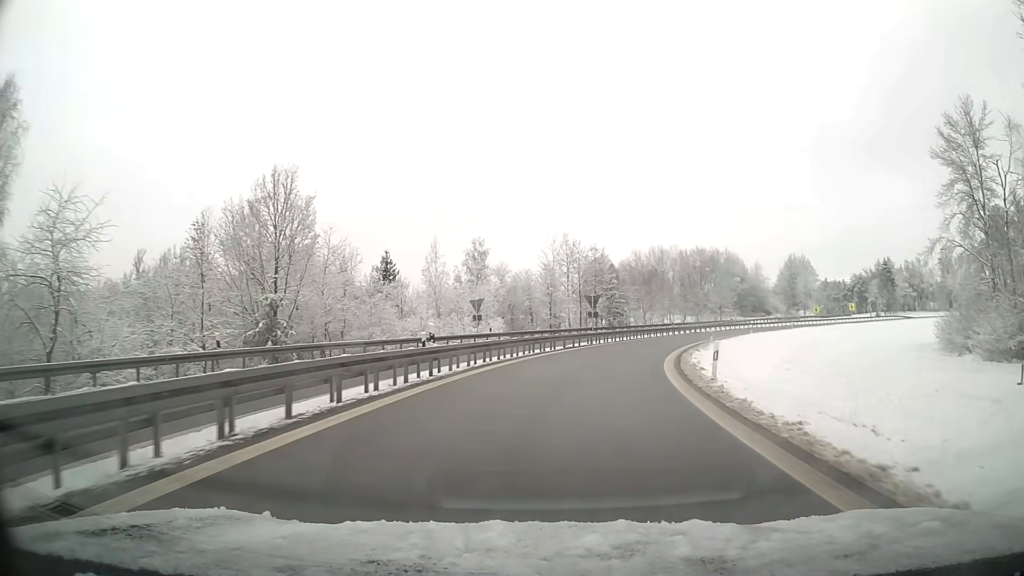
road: motorway_link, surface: asphalt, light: Day
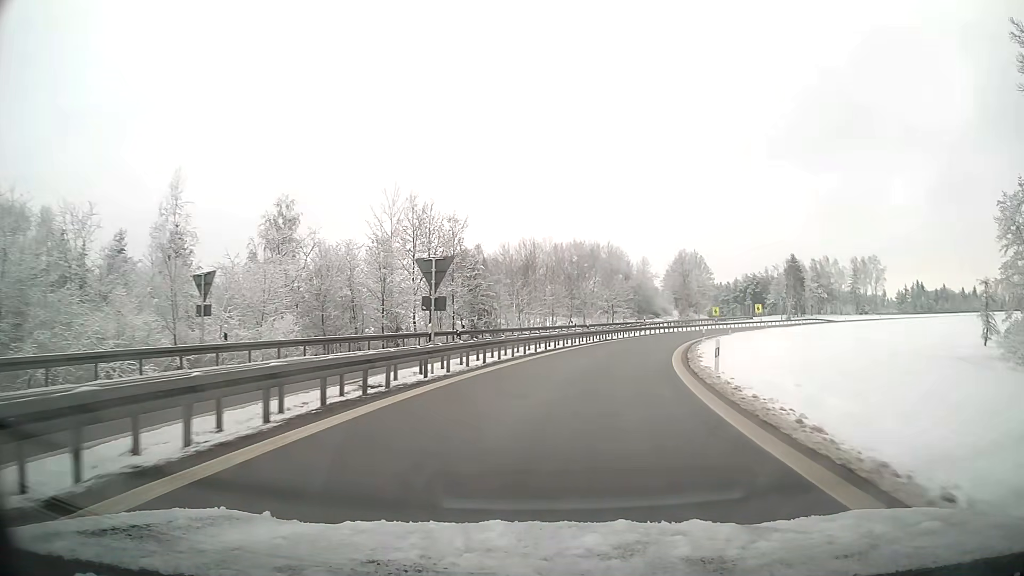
(+2.6, +25.7) m; +12°
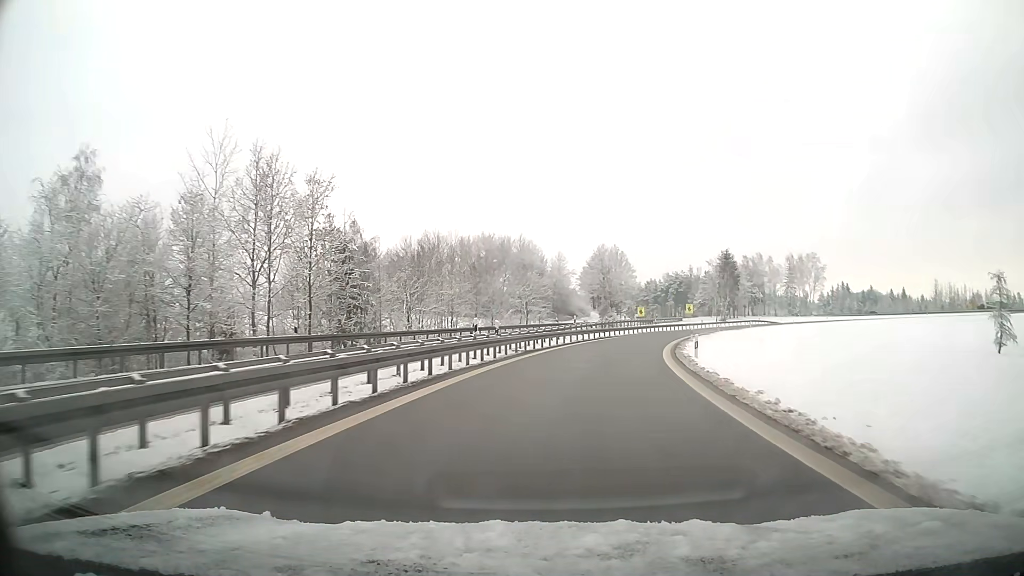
(+1.2, +17.6) m; +8°
